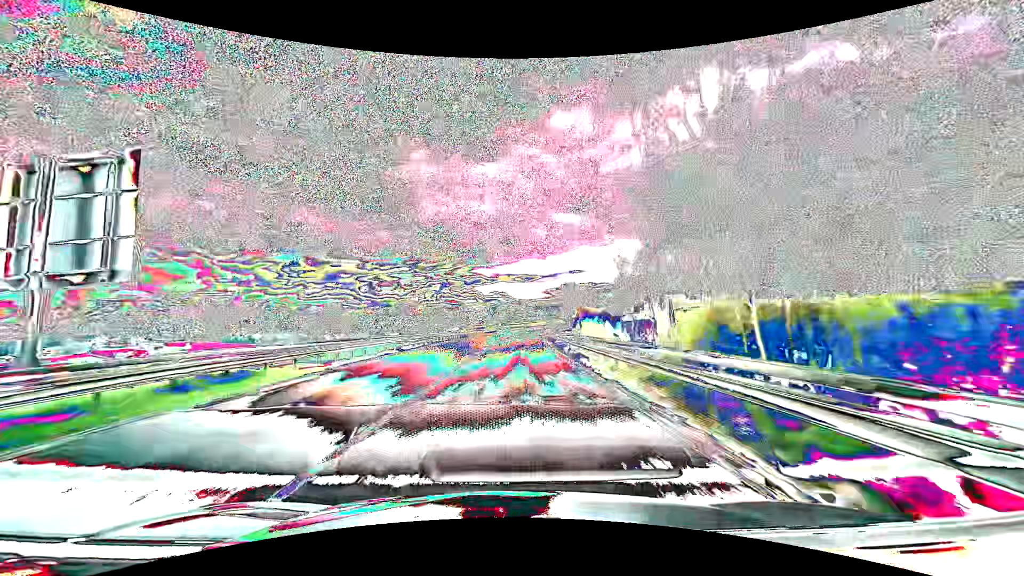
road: primary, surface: asphalt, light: Day
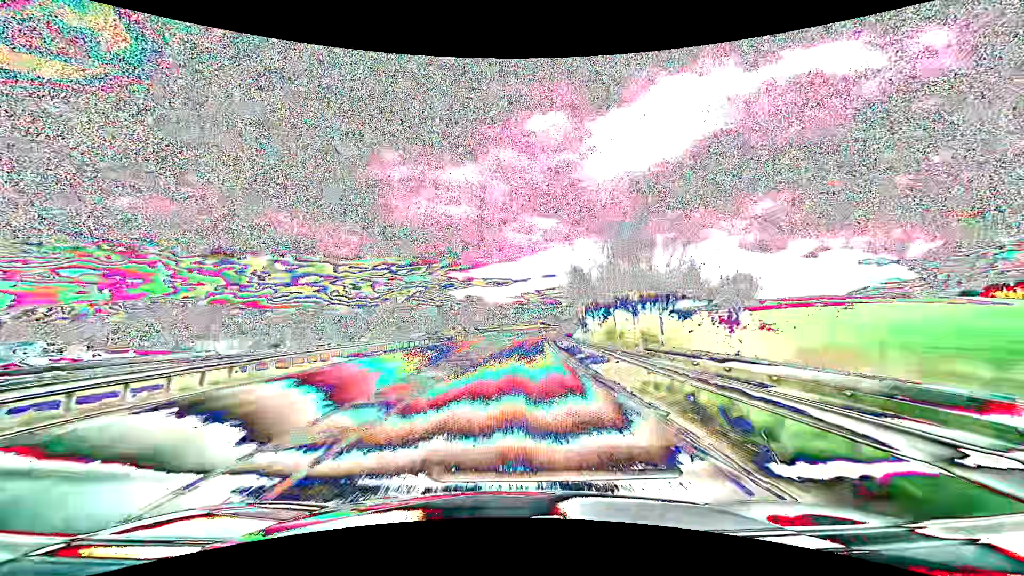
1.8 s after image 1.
(+1.2, +47.3) m; +3°
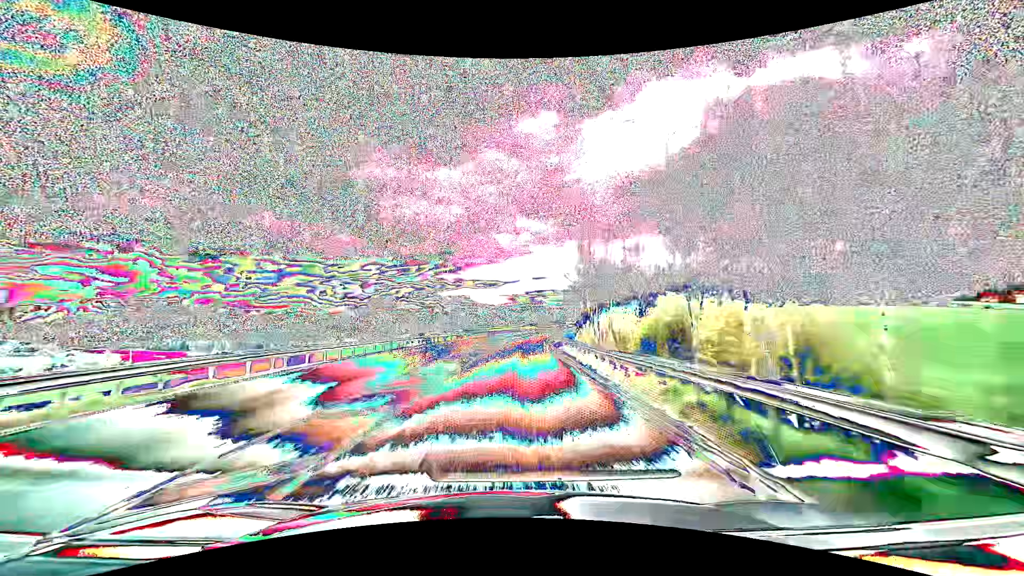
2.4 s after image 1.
(+0.1, +15.8) m; +1°
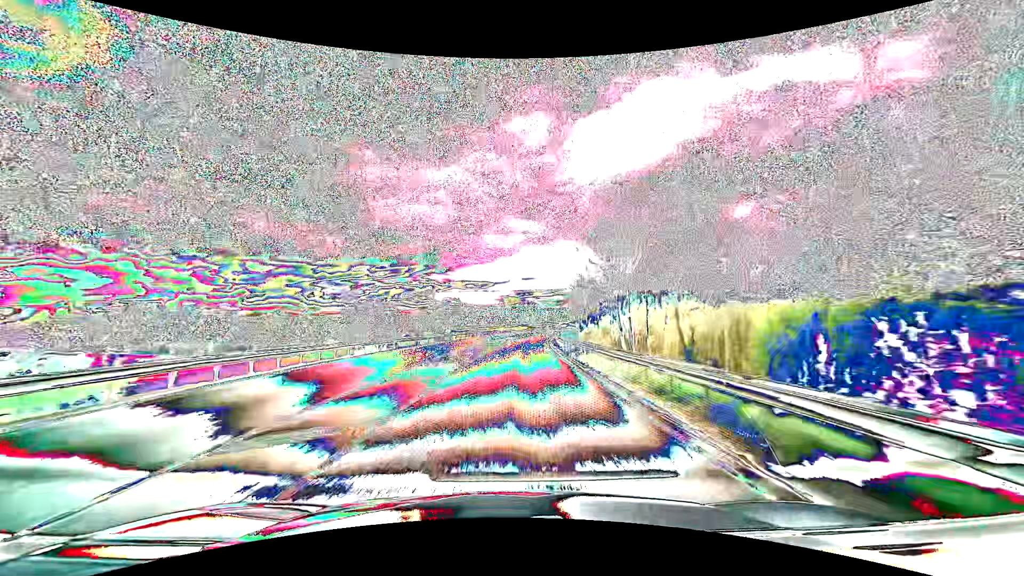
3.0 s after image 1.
(+0.2, +15.8) m; +1°
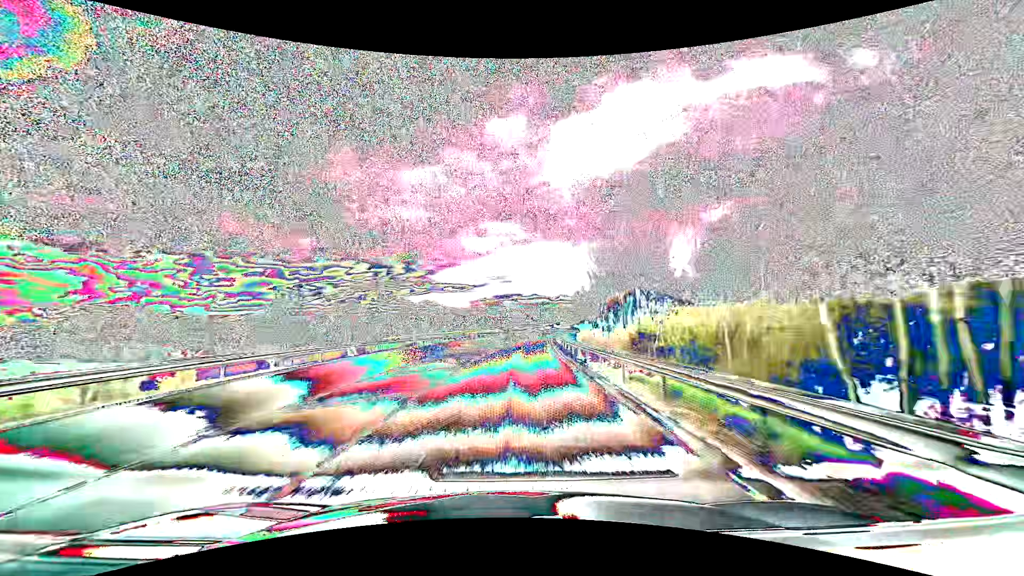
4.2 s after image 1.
(+0.6, +31.5) m; +2°
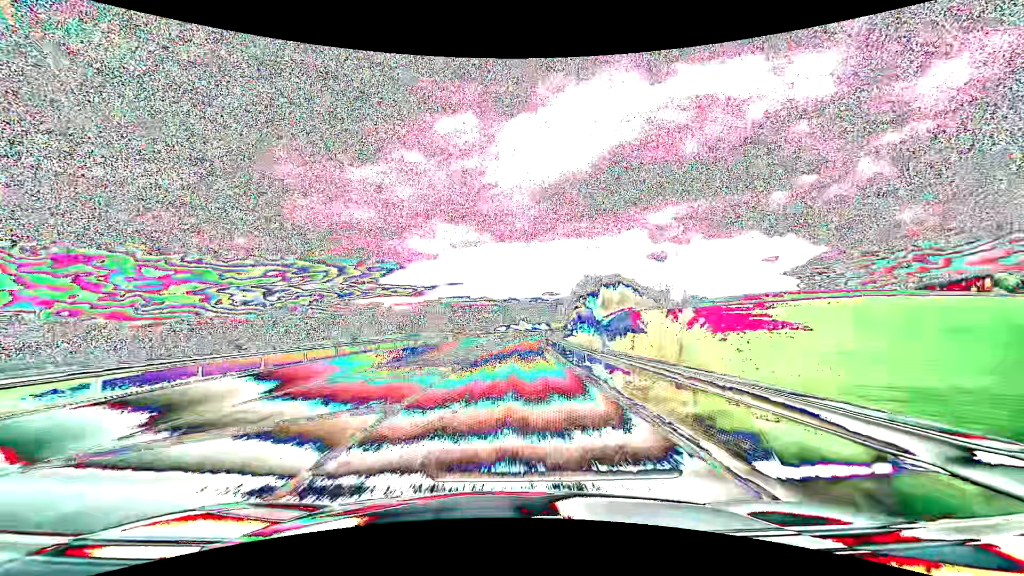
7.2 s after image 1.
(+4.3, +78.8) m; +6°
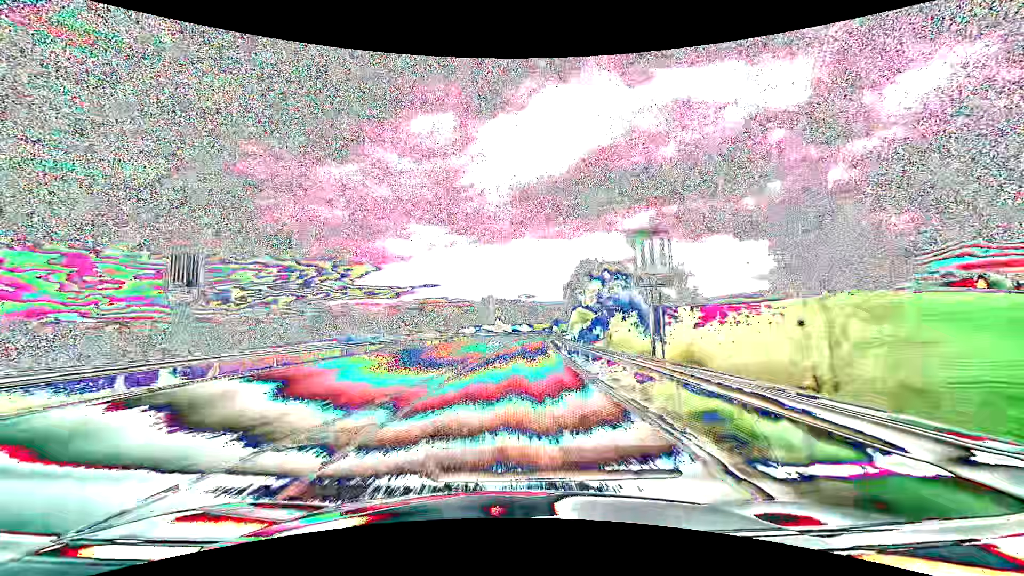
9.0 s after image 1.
(+1.1, +47.4) m; +3°
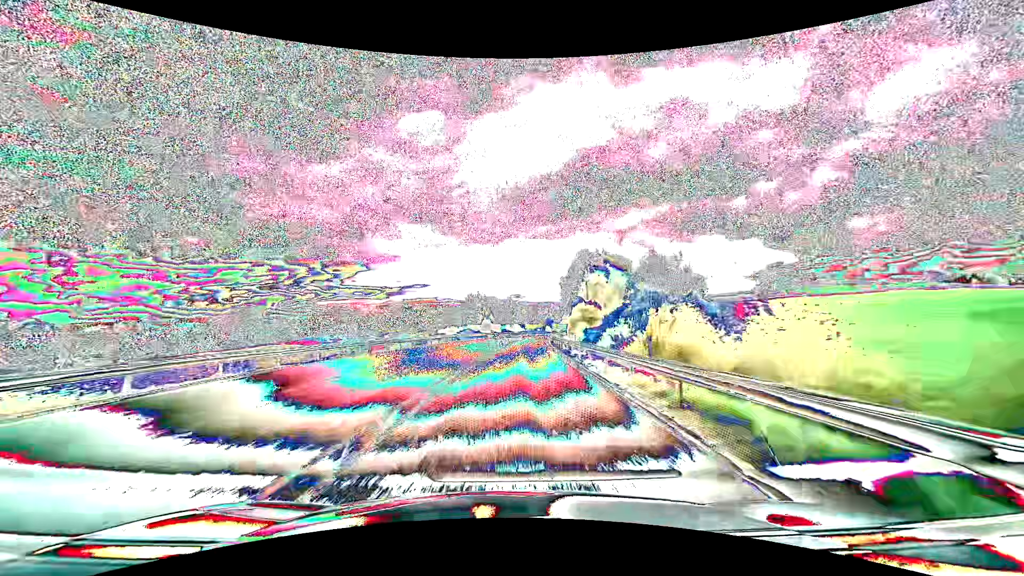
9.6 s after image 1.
(+0.1, +15.8) m; +1°
